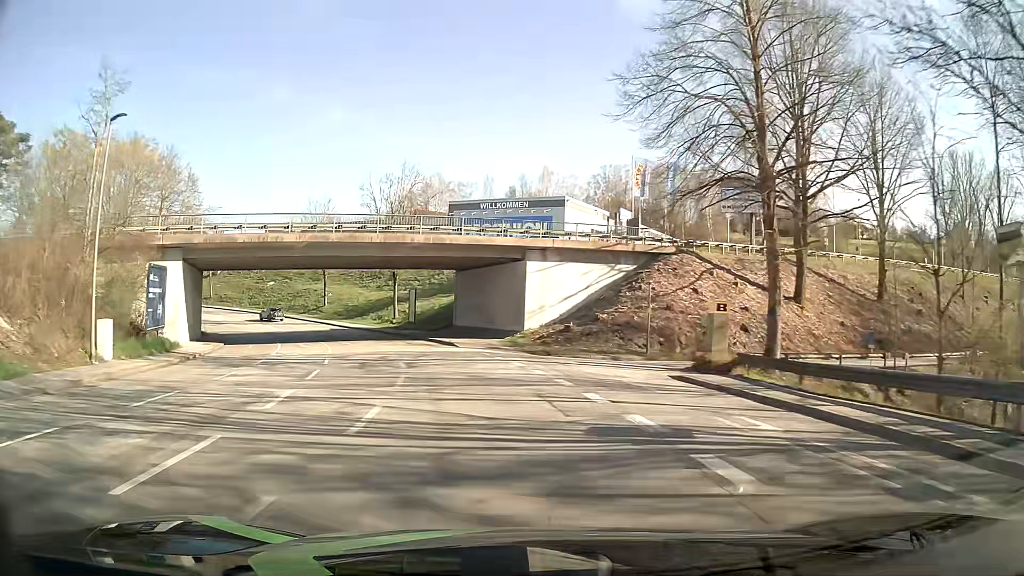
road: tertiary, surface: asphalt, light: Day
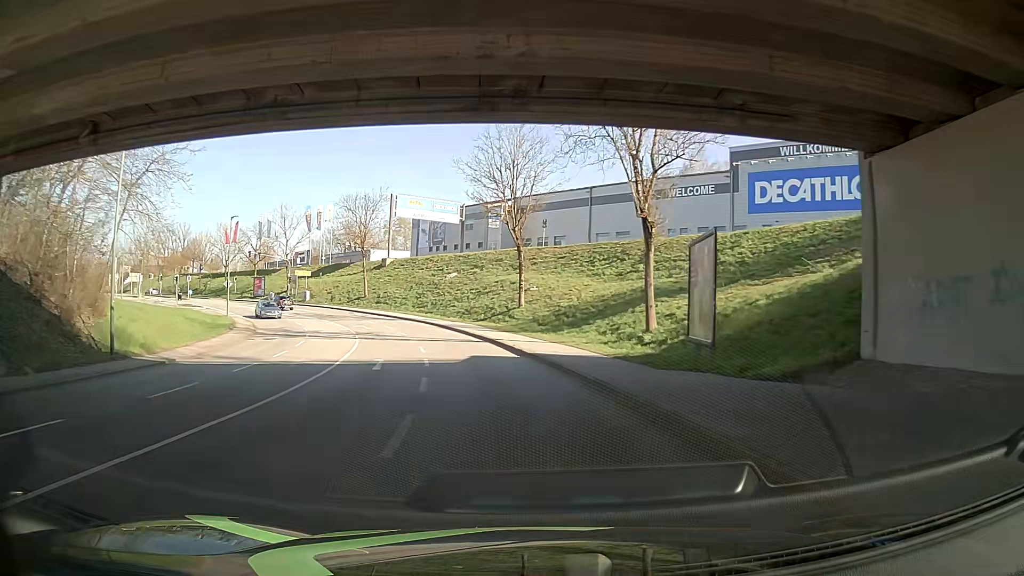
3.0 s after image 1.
(-7.0, +37.4) m; -19°
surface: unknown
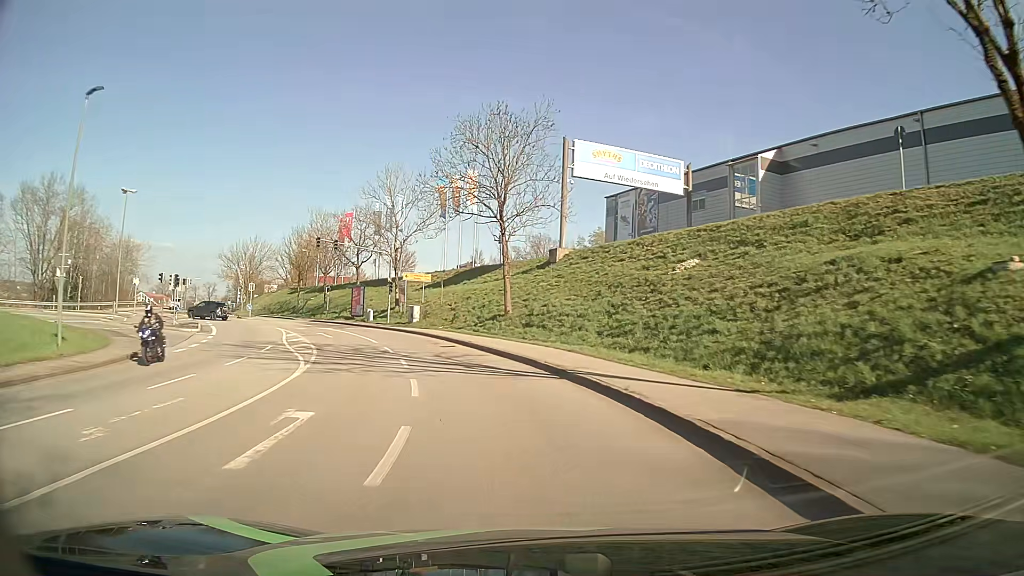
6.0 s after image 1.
(-6.6, +37.1) m; -20°
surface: asphalt
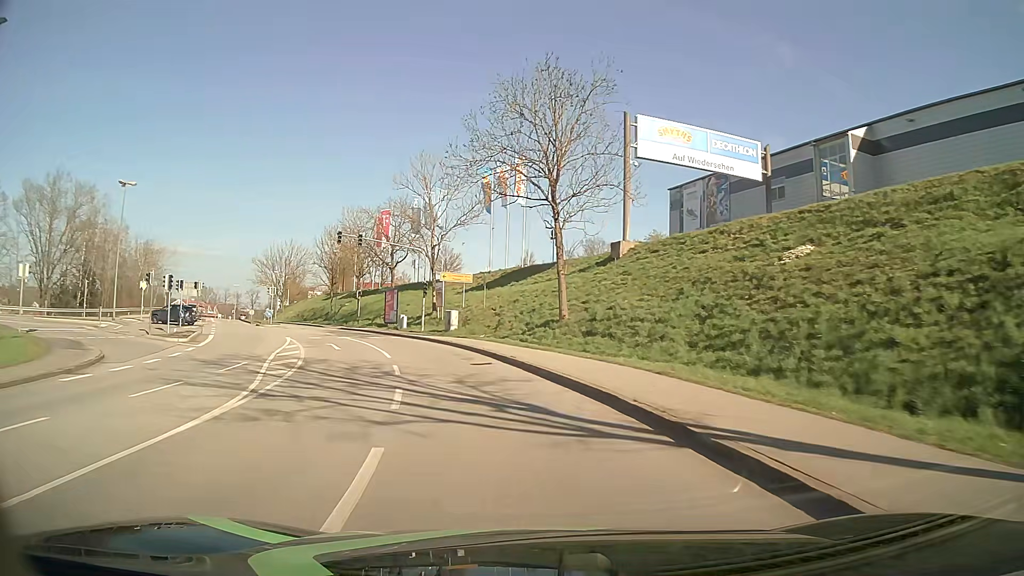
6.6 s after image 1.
(-0.3, +7.5) m; -4°
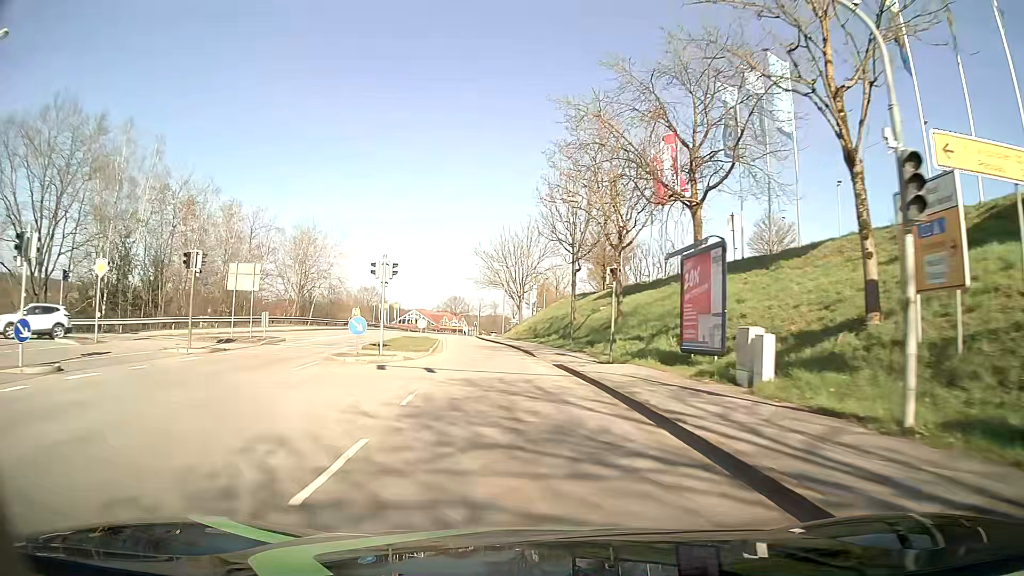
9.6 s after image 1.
(-8.1, +36.0) m; -24°
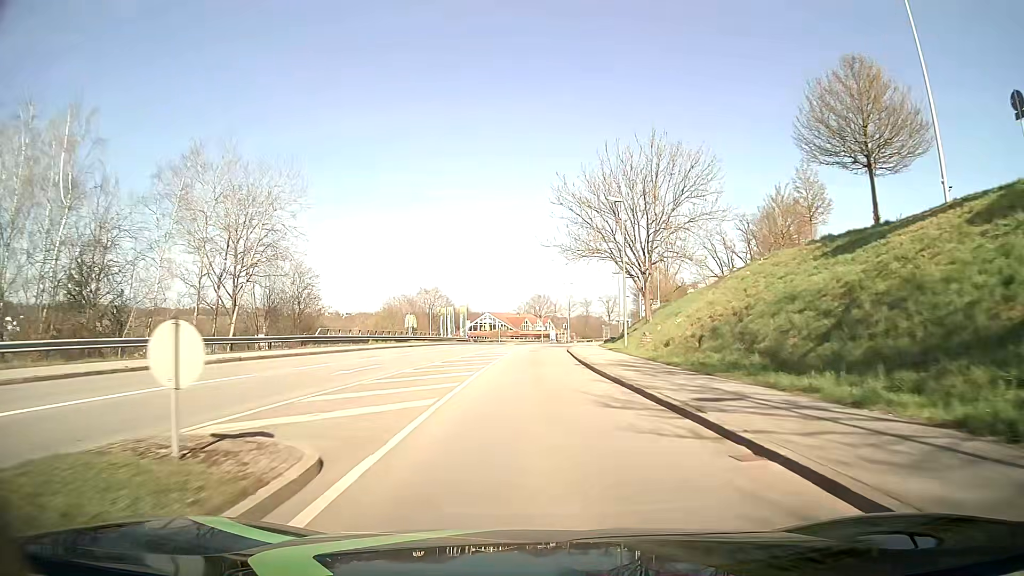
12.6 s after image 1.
(-3.6, +37.8) m; -8°
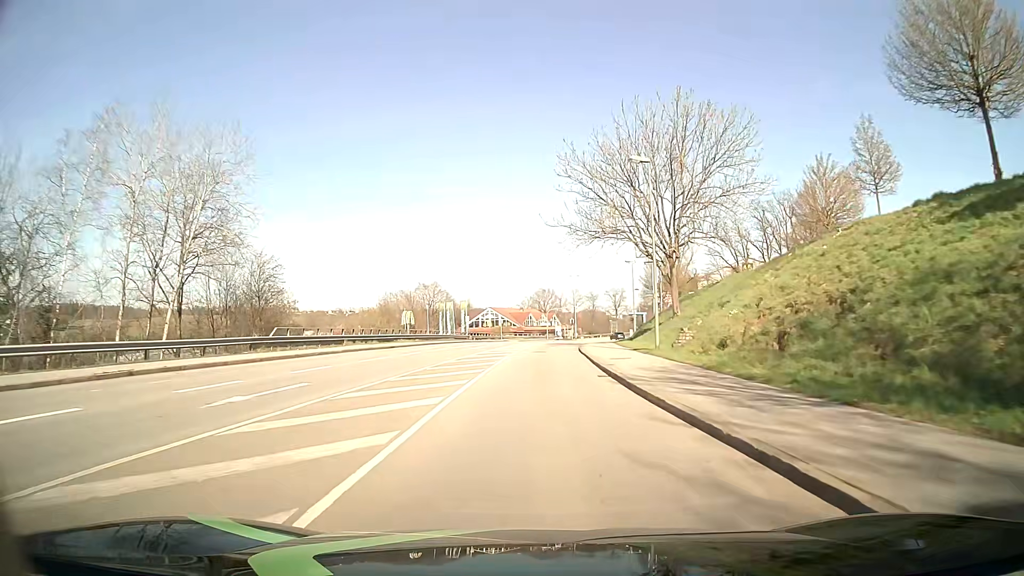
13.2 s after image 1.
(0.0, +7.6) m; 0°
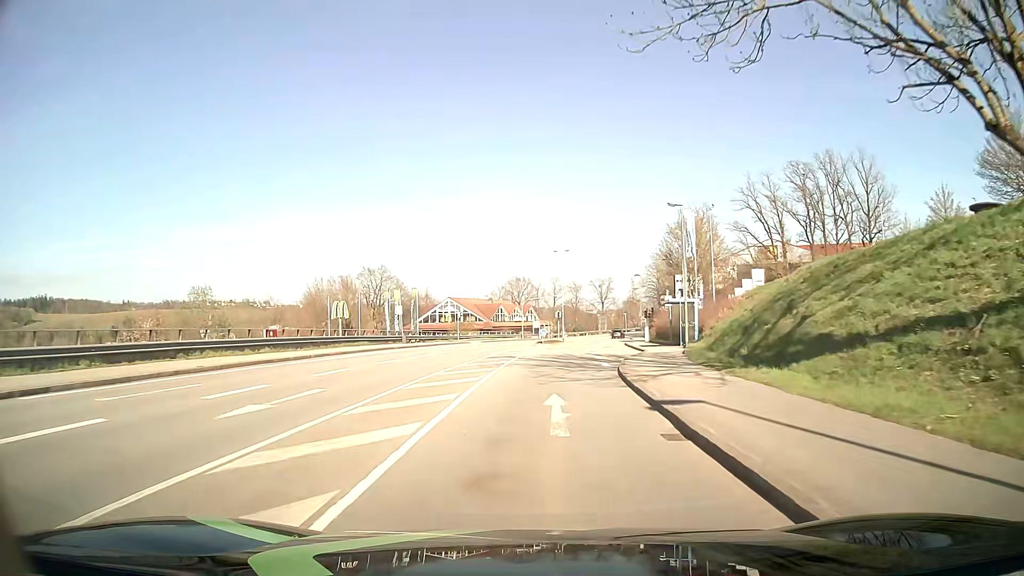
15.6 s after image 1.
(+0.3, +30.7) m; +2°
(0, +10) (0, +20) (+1, +30) (+1, +40) (+2, +50) (+3, +60) (+5, +70) (+6, +80) (+8, +89) (+10, +99) m
